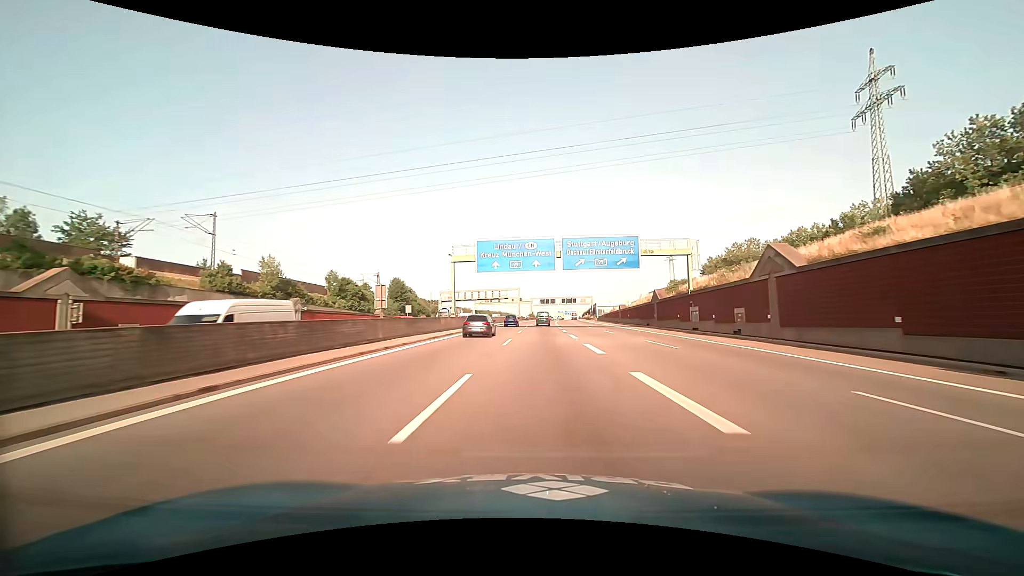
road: motorway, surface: asphalt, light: Day
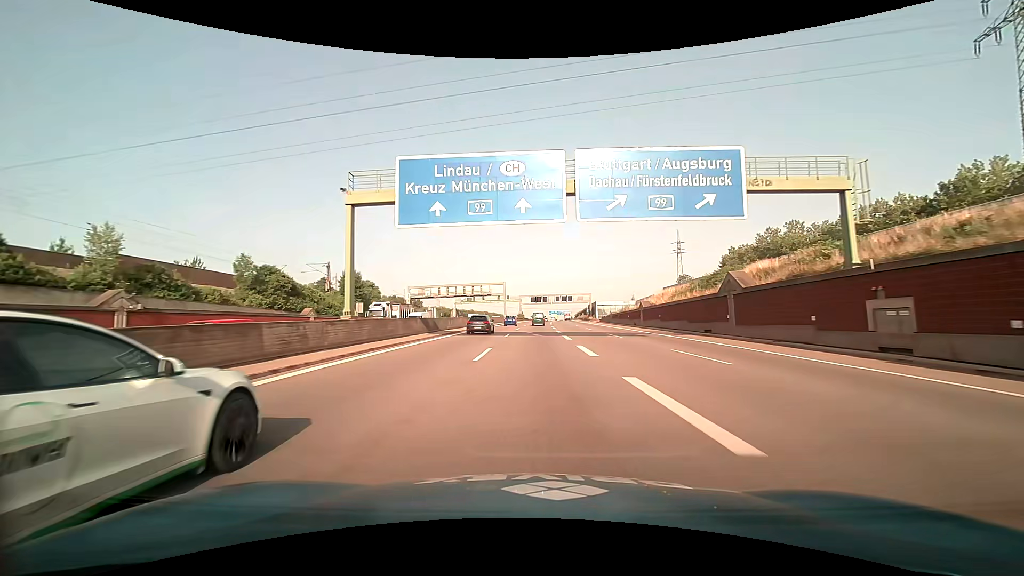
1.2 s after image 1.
(+0.3, +25.1) m; +1°
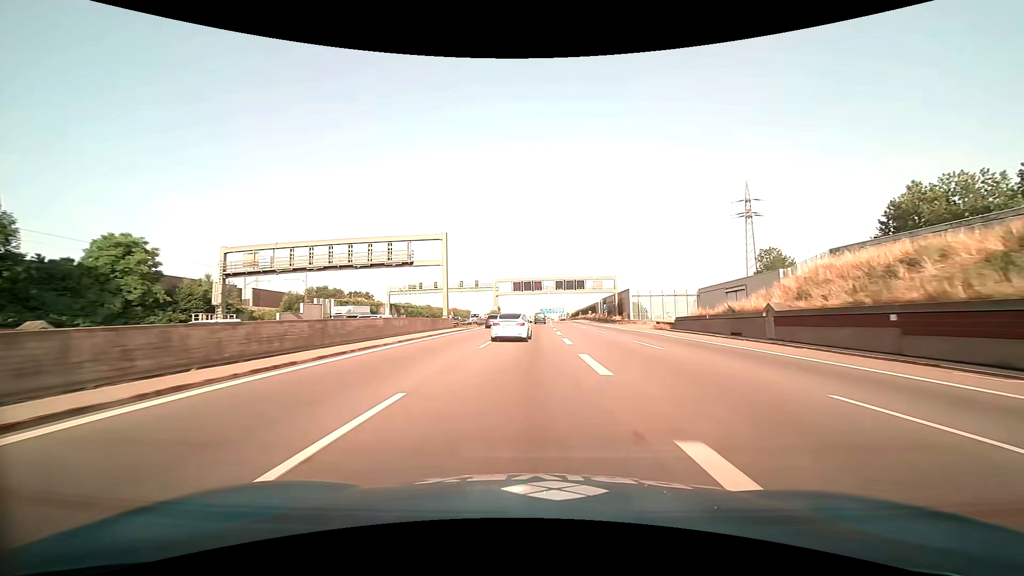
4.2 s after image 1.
(+0.9, +66.1) m; +1°
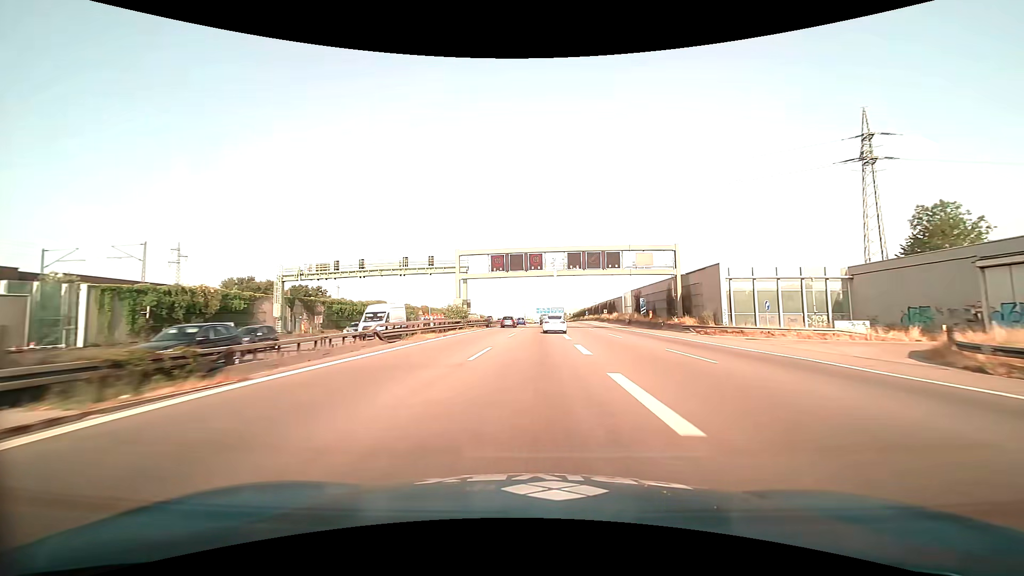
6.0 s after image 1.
(+0.1, +41.7) m; 0°
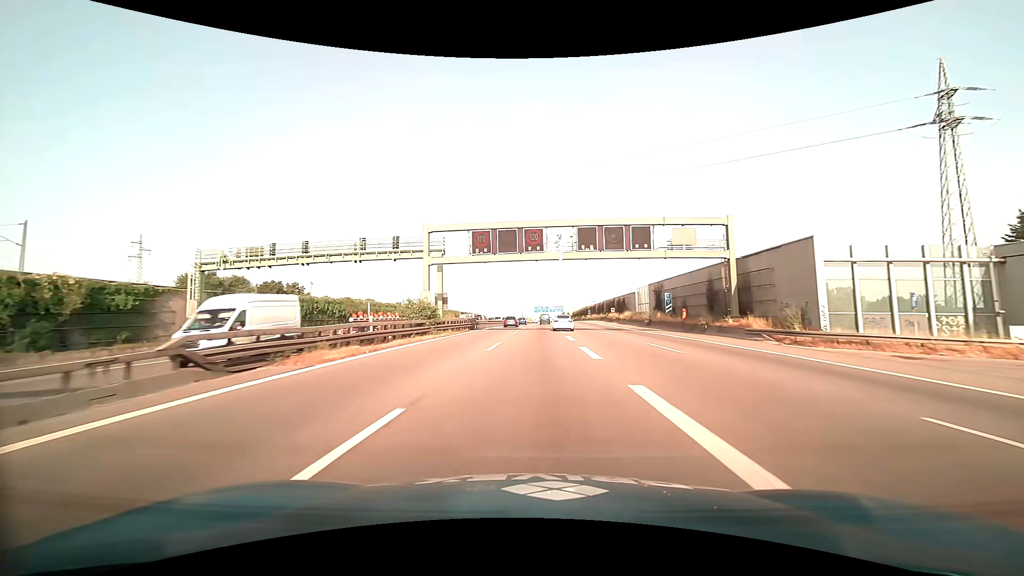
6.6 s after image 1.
(0.0, +14.2) m; 0°
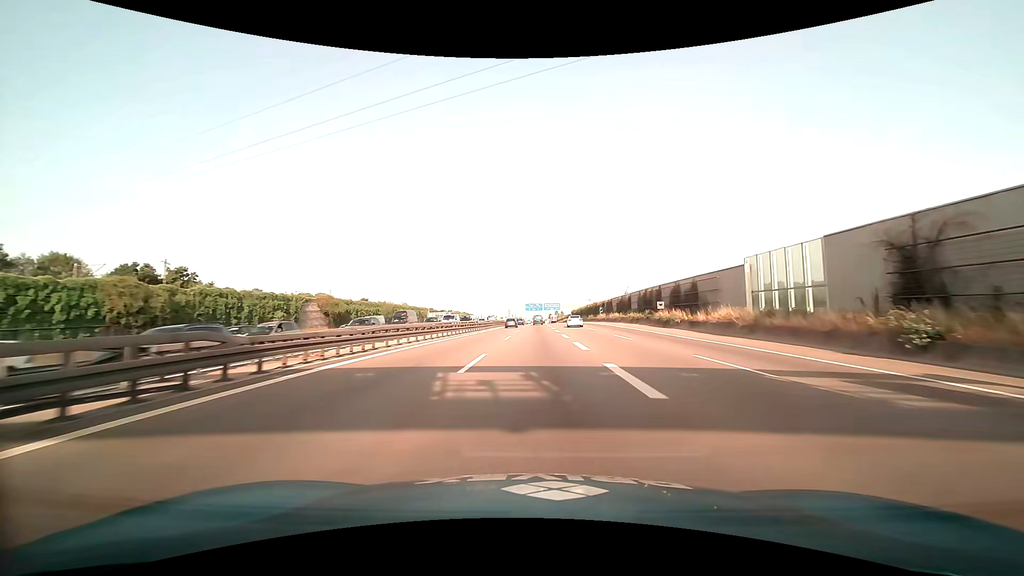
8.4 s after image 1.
(+0.3, +43.5) m; +1°
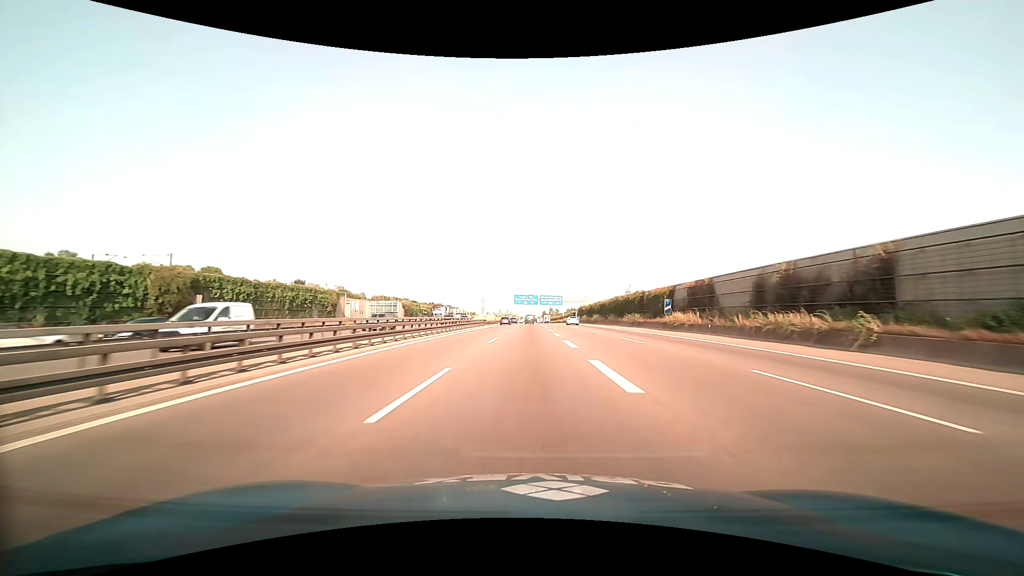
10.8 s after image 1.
(+0.5, +59.9) m; +1°
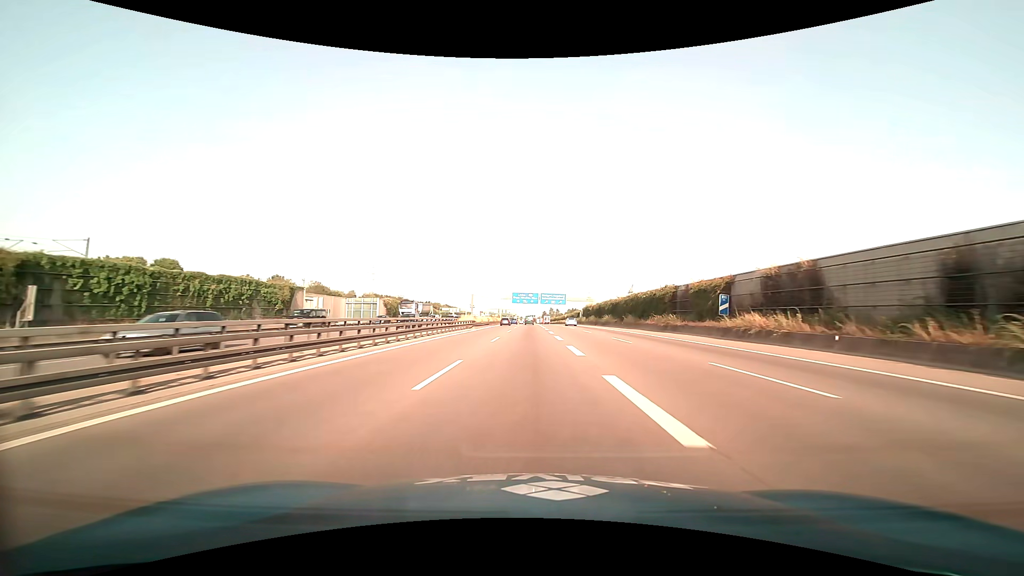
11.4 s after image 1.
(0.0, +15.3) m; 0°
(0, +10) (0, +20) (0, +30) (0, +40) (0, +50) (0, +60) (0, +70) (0, +80) (0, +90) (0, +100) m
